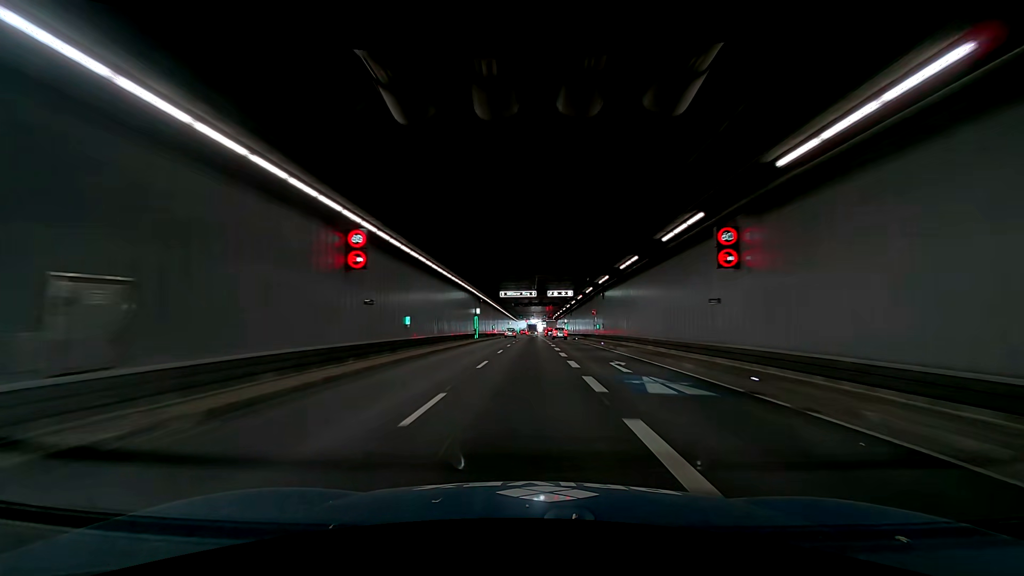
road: trunk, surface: asphalt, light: Day
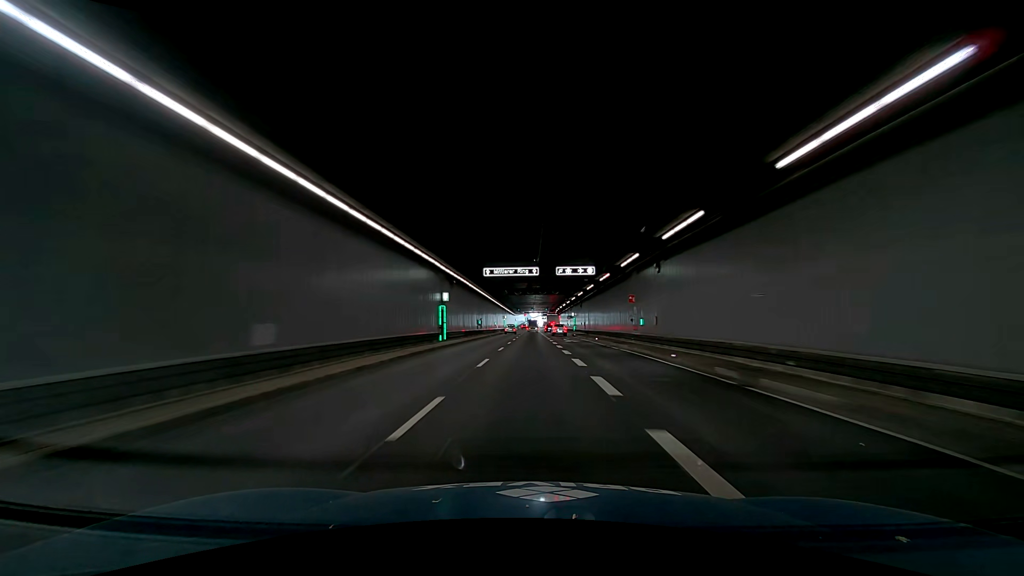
(+0.5, +19.7) m; +3°
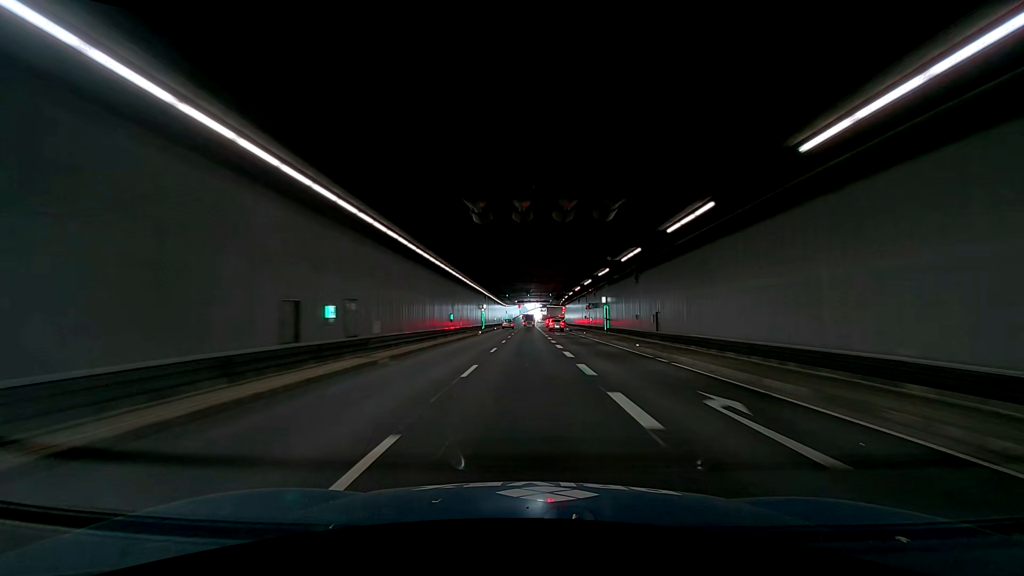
(0.0, +39.1) m; 0°
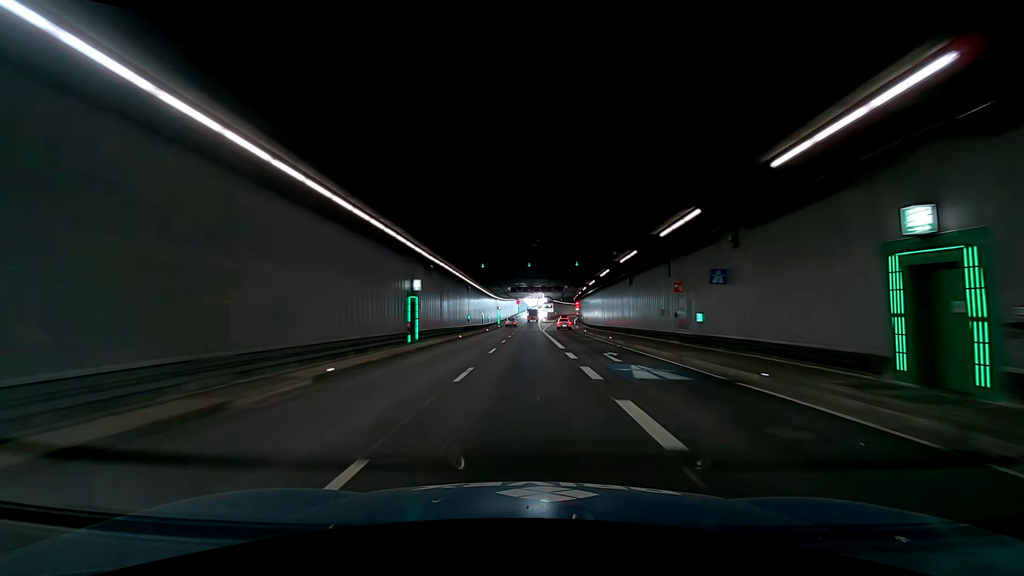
(0.0, +37.2) m; 0°
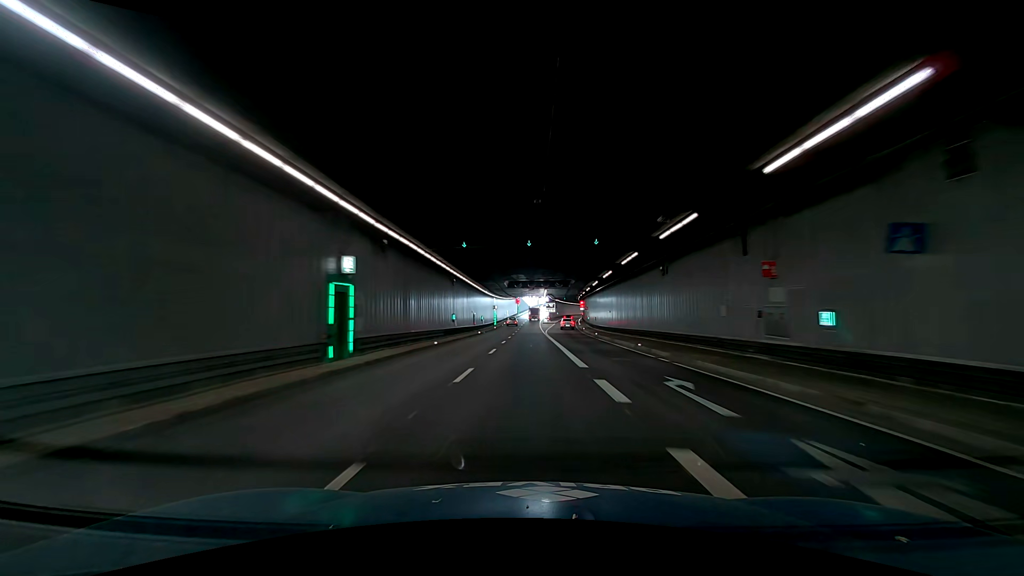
(0.0, +9.2) m; 0°
